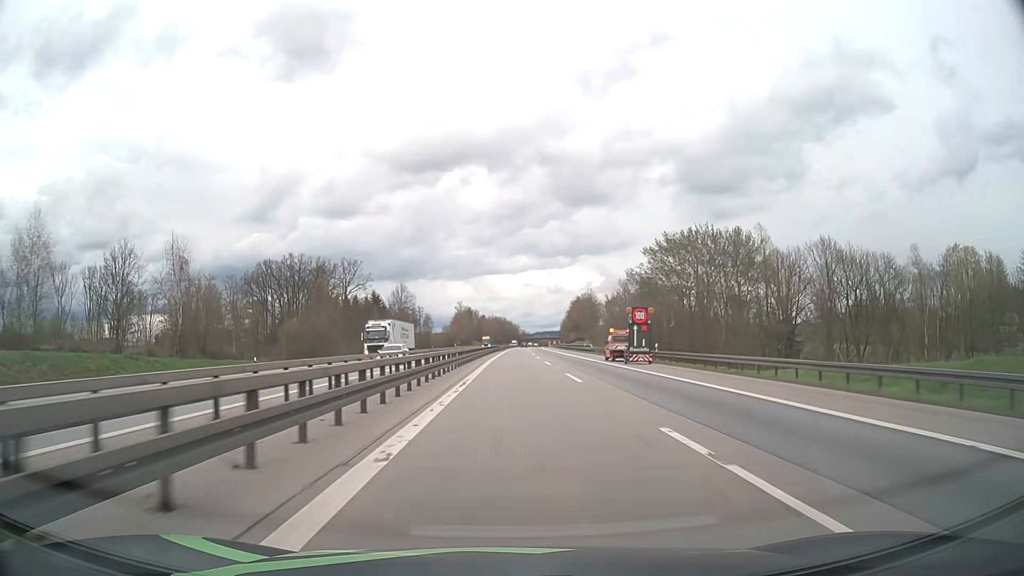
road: motorway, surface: asphalt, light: Day
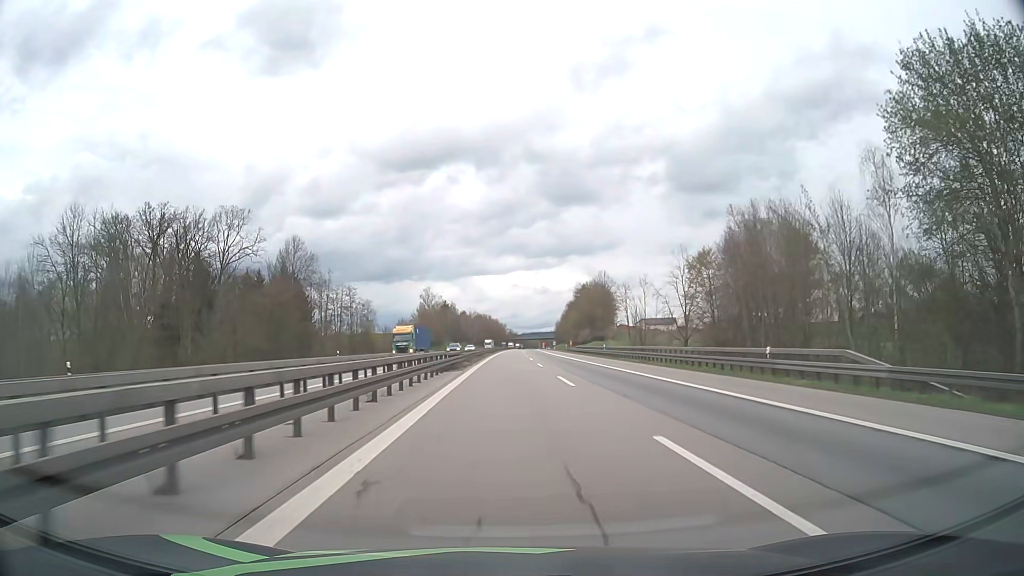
(+1.0, +73.8) m; +1°
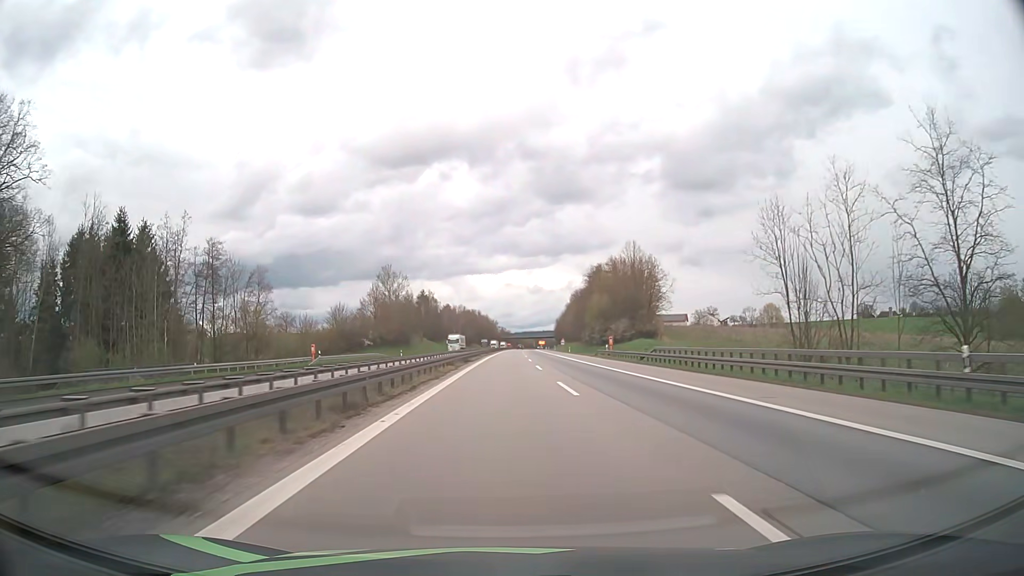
(+0.3, +58.4) m; +1°
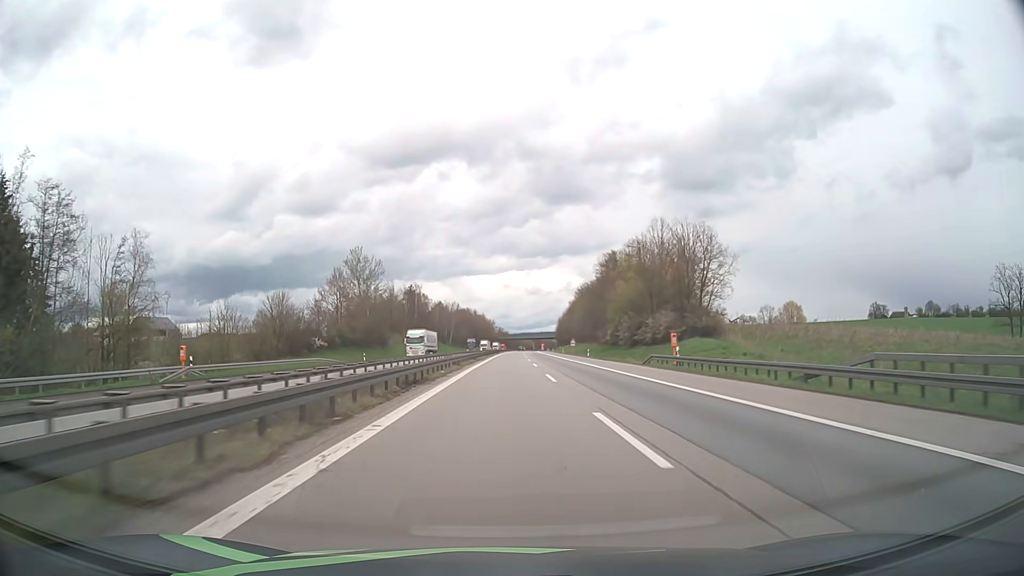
(+0.1, +28.9) m; 0°
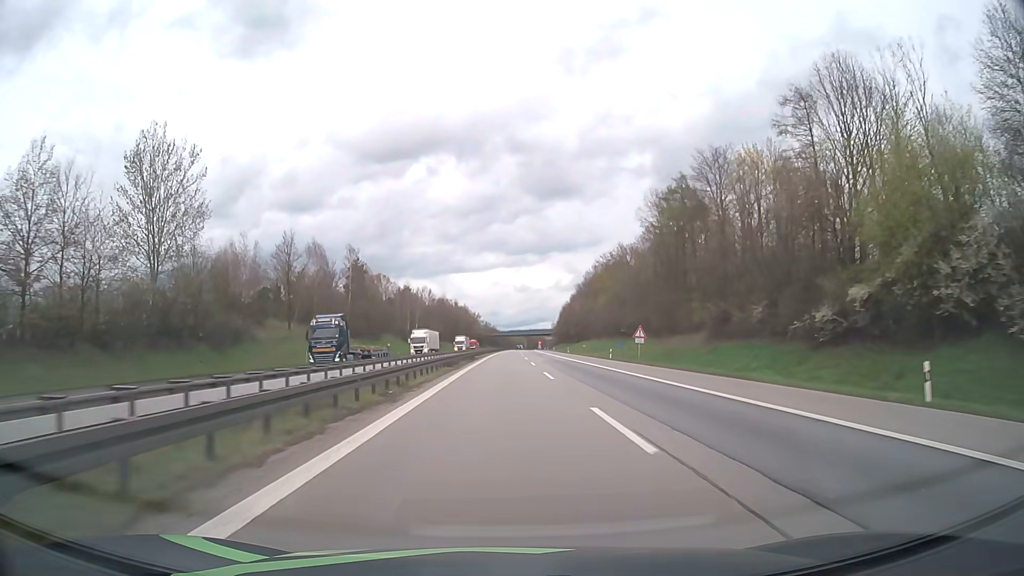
(+0.5, +72.1) m; +1°
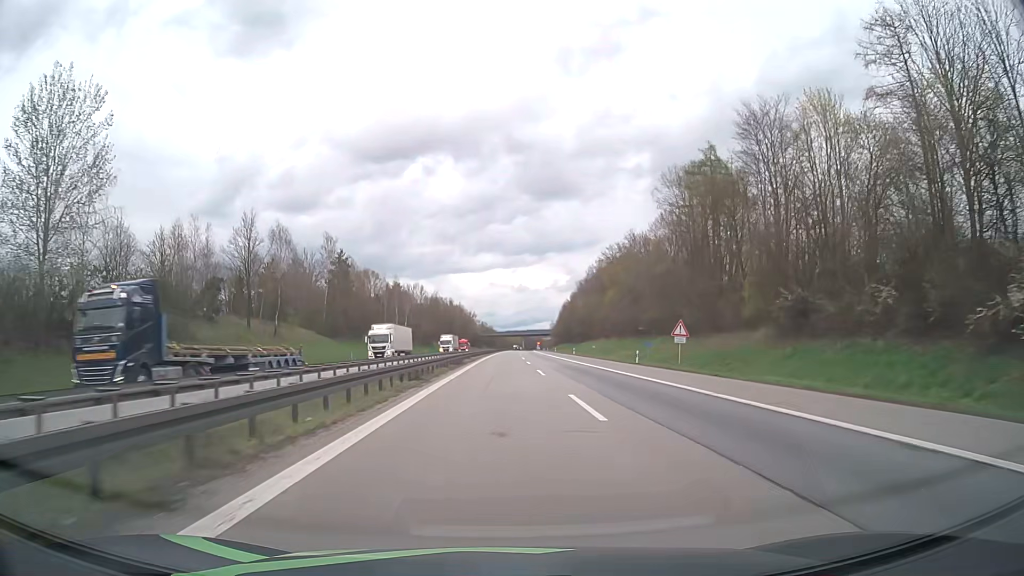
(+0.1, +14.4) m; 0°
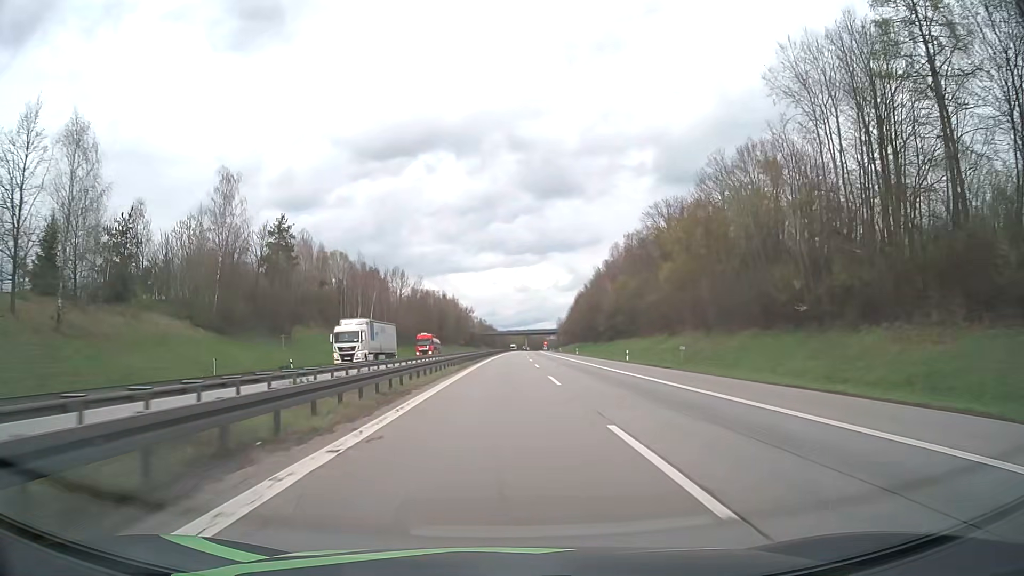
(0.0, +43.2) m; 0°
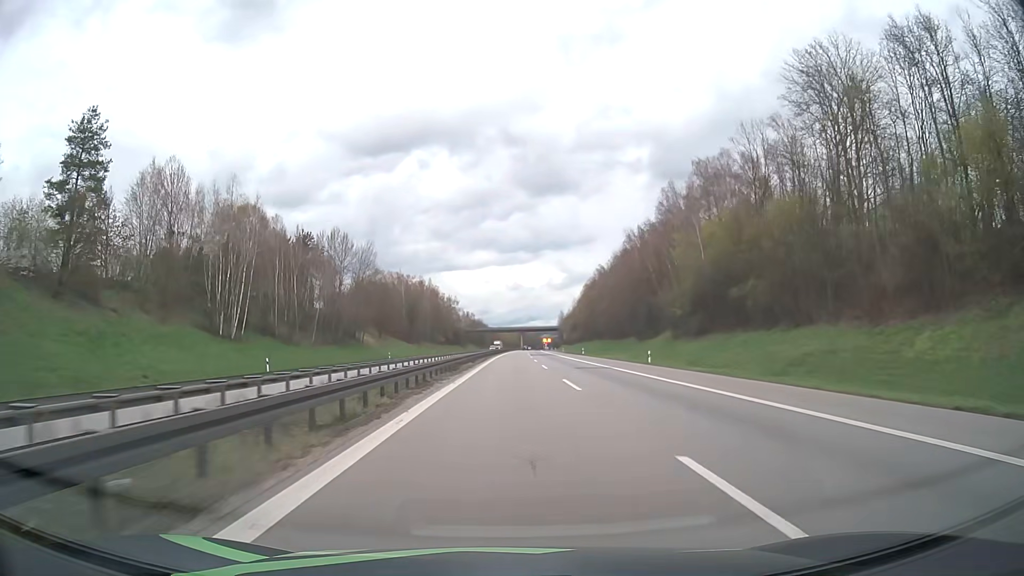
(+0.1, +57.7) m; 0°
(0, +10) (0, +20) (0, +30) (0, +40) (0, +50) (+1, +60) (+1, +70) (+1, +80) (+1, +90) (+1, +100) m
